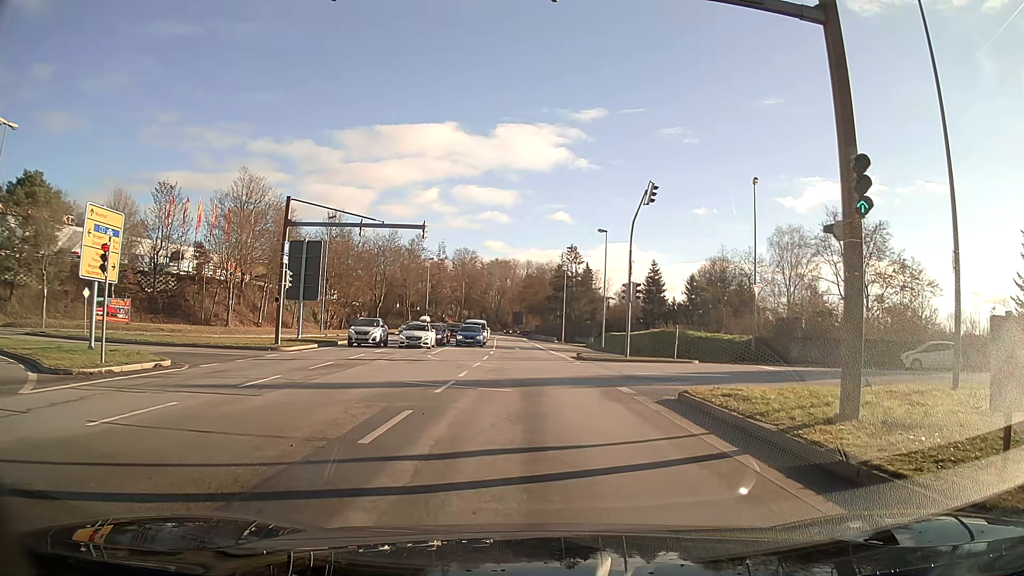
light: Day
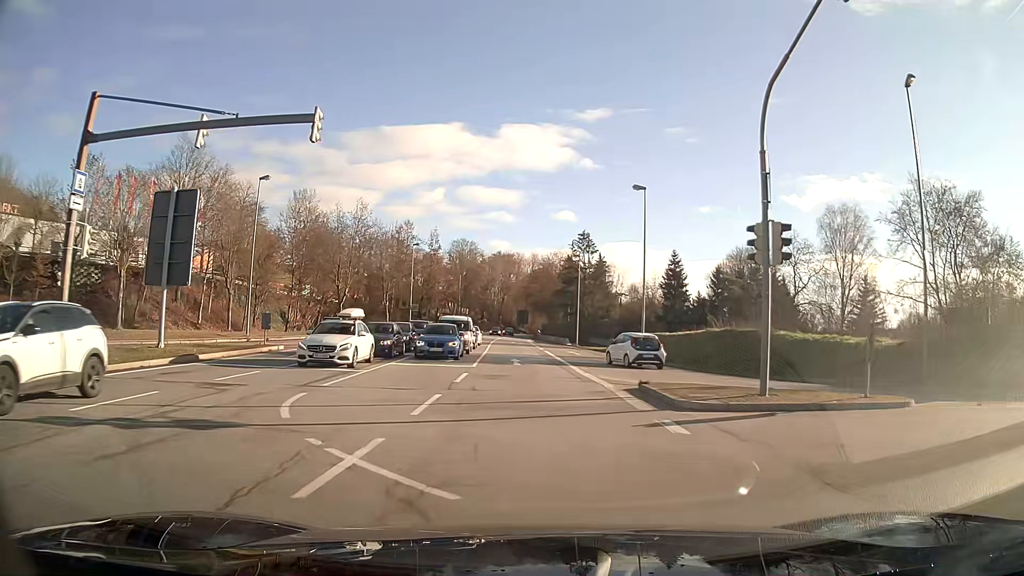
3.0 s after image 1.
(-0.1, +18.3) m; -1°
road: primary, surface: asphalt
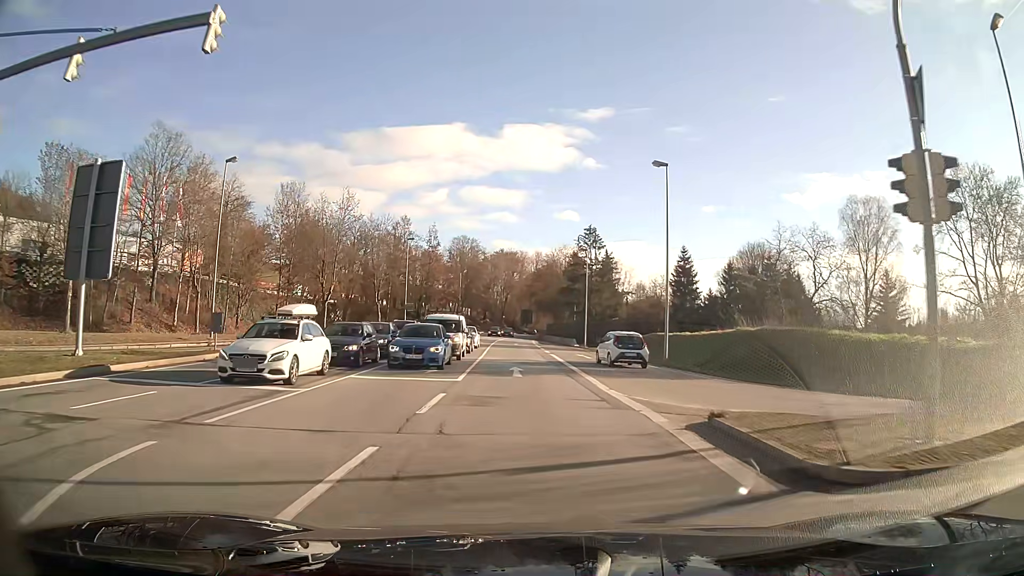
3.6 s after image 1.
(0.0, +5.9) m; 0°
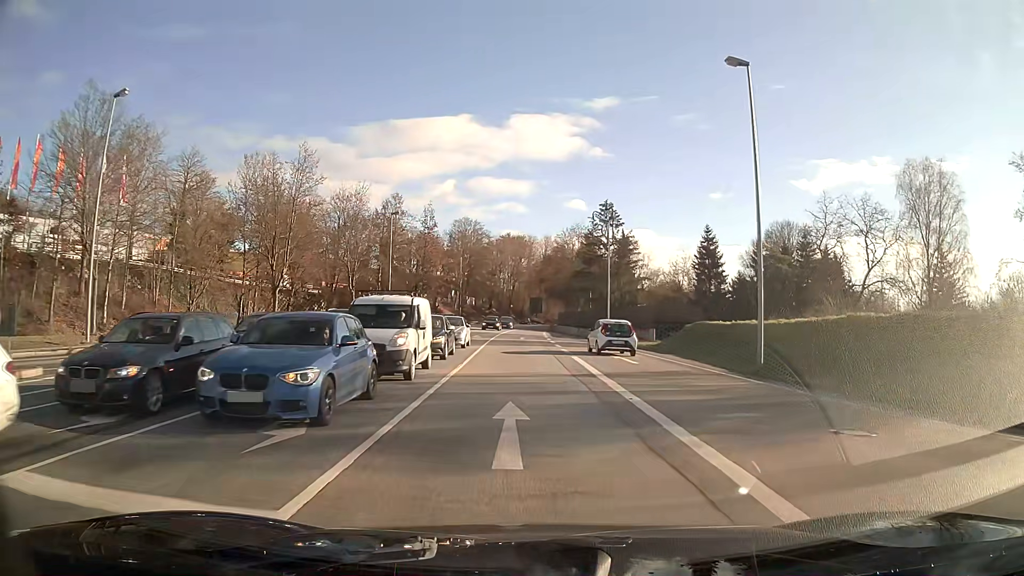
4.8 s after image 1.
(-0.1, +12.9) m; 0°
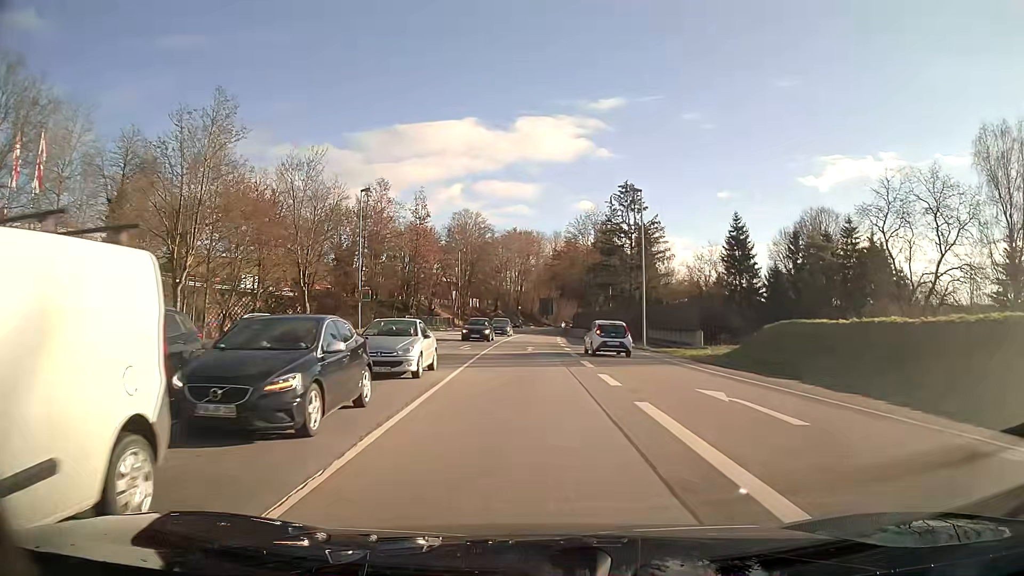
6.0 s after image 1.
(-0.1, +13.9) m; -1°
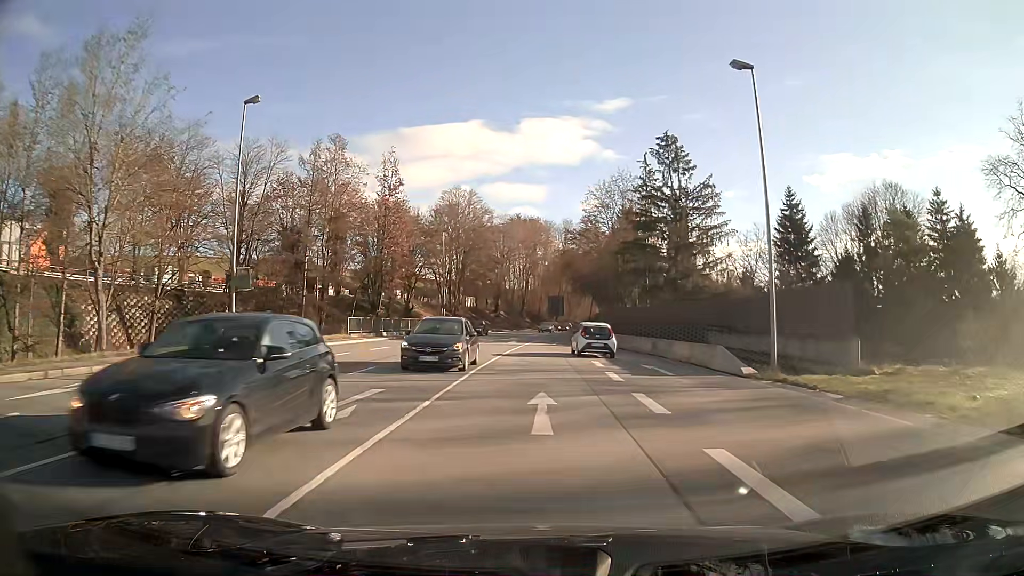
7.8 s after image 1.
(-0.2, +22.2) m; 0°
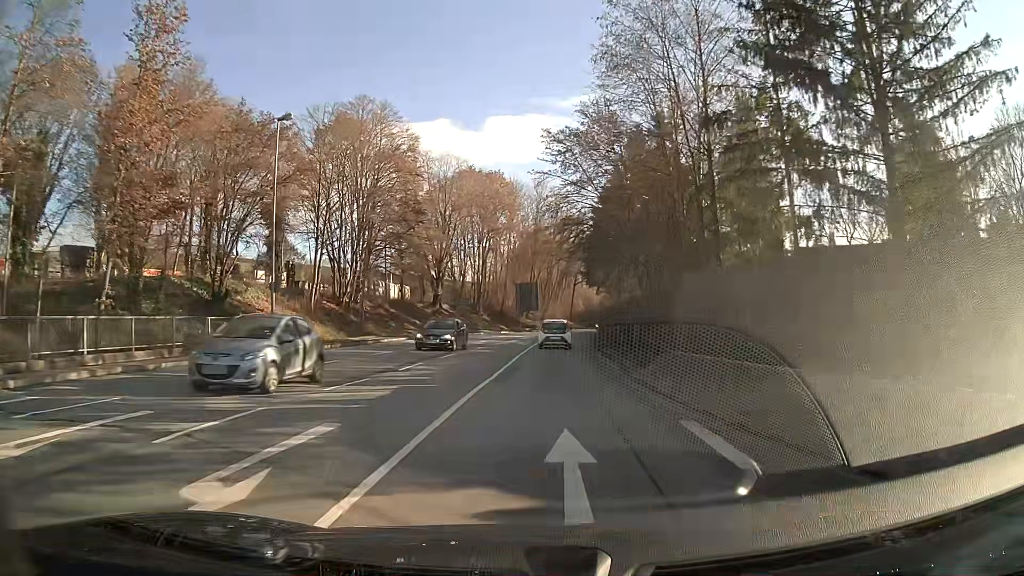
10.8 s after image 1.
(+0.8, +39.6) m; +3°
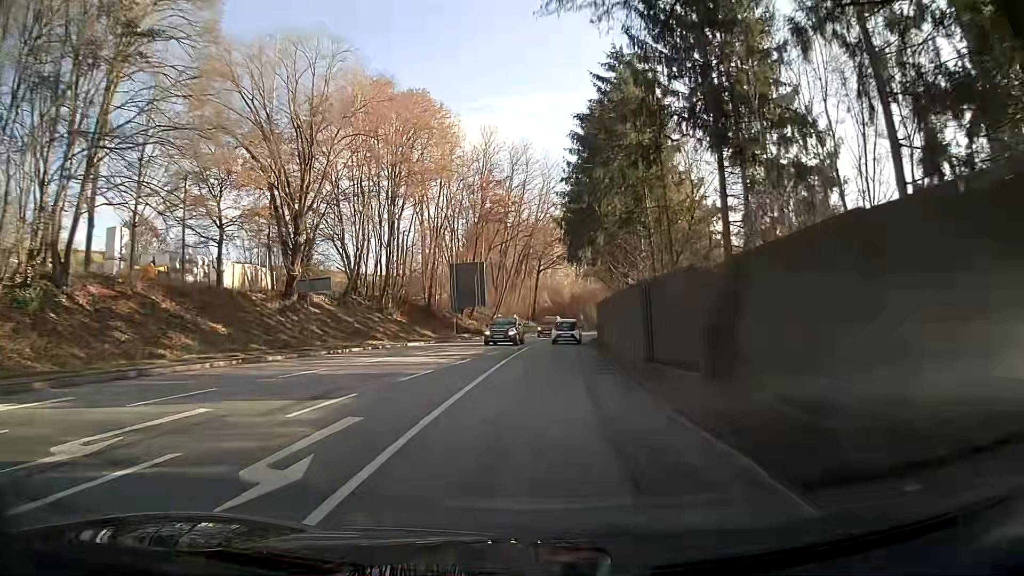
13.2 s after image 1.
(+1.2, +33.5) m; +4°
